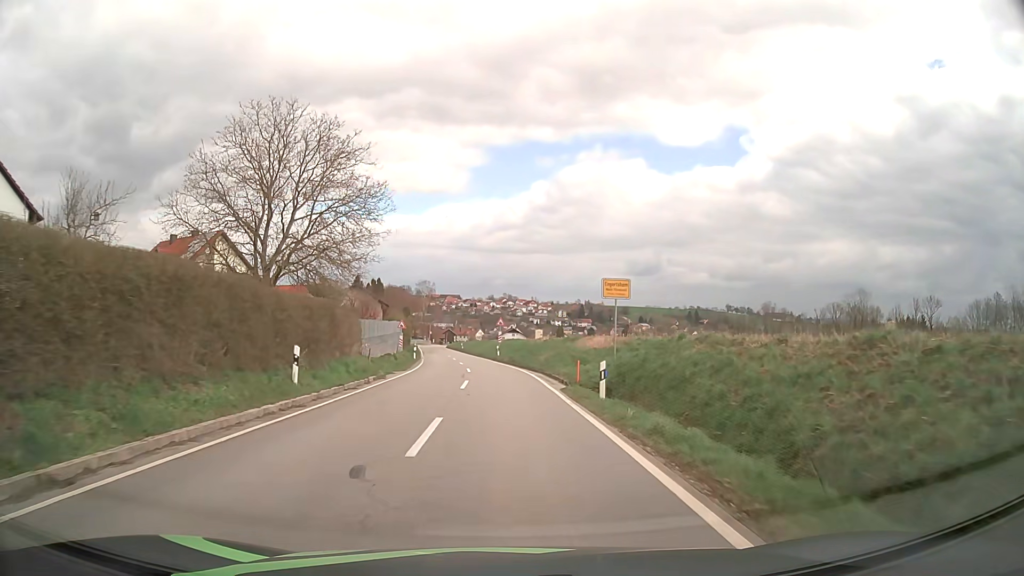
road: tertiary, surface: asphalt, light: Day
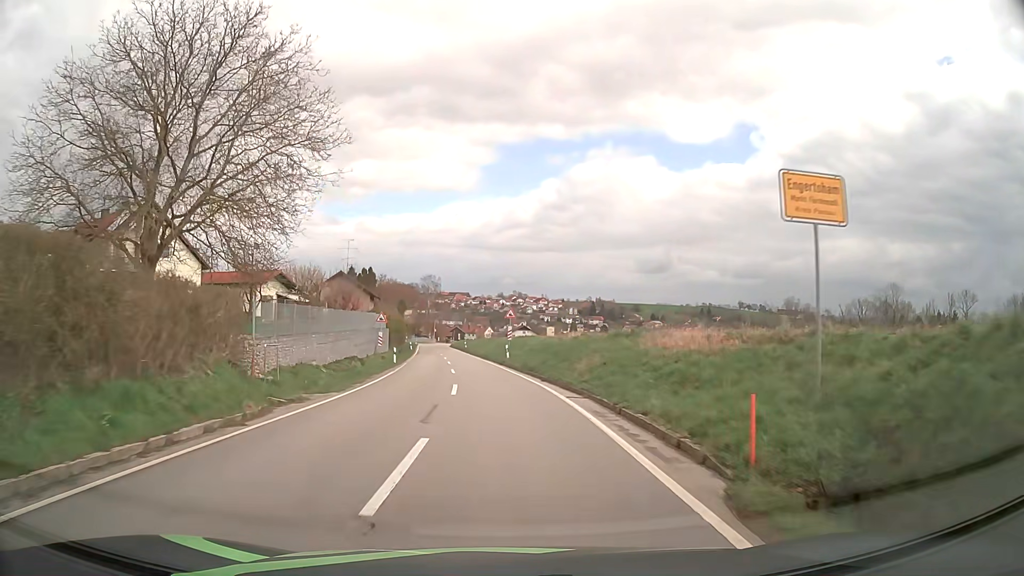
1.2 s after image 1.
(-0.1, +14.6) m; -1°
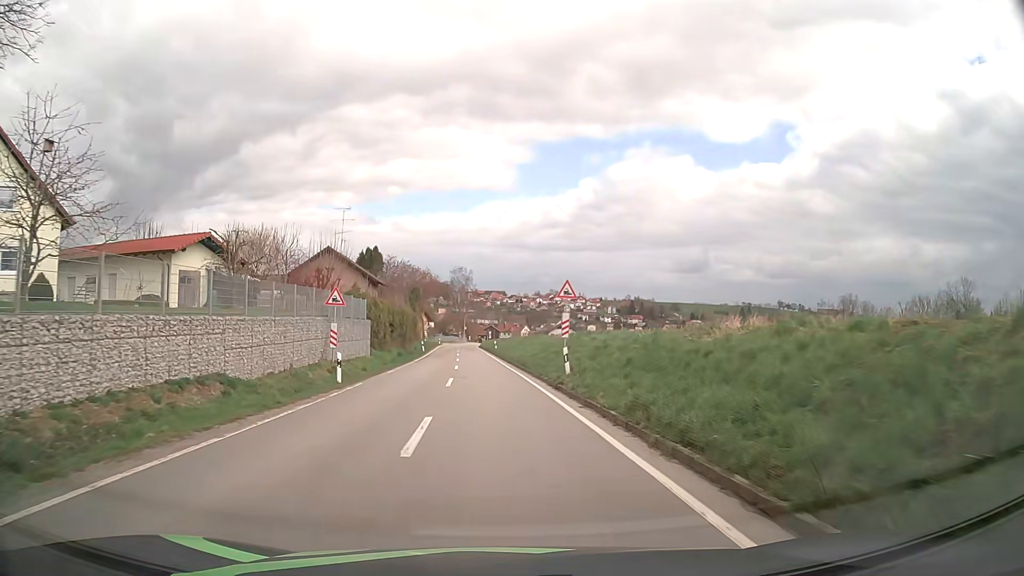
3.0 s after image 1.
(-0.5, +21.2) m; -3°
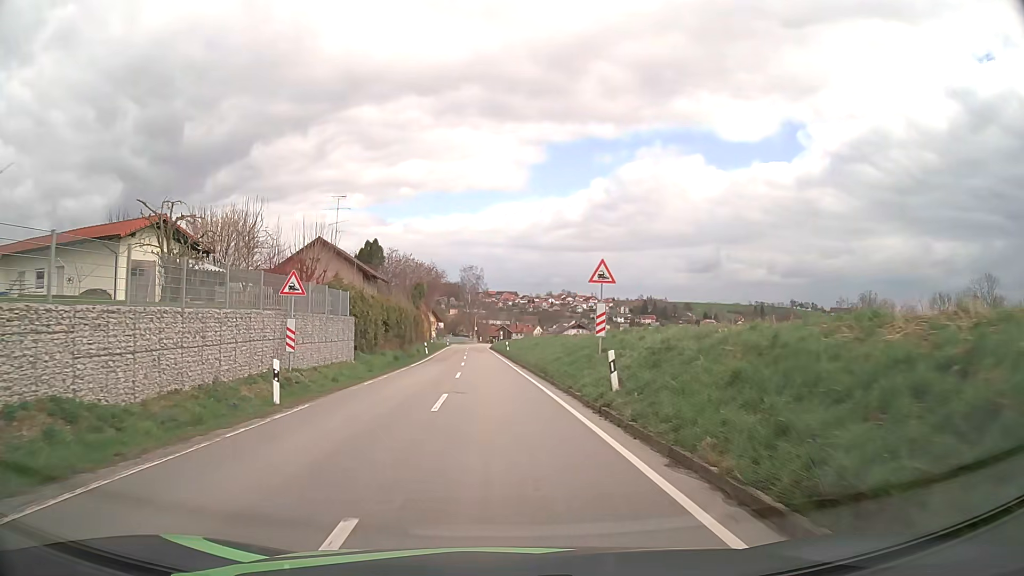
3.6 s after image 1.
(0.0, +6.9) m; -1°
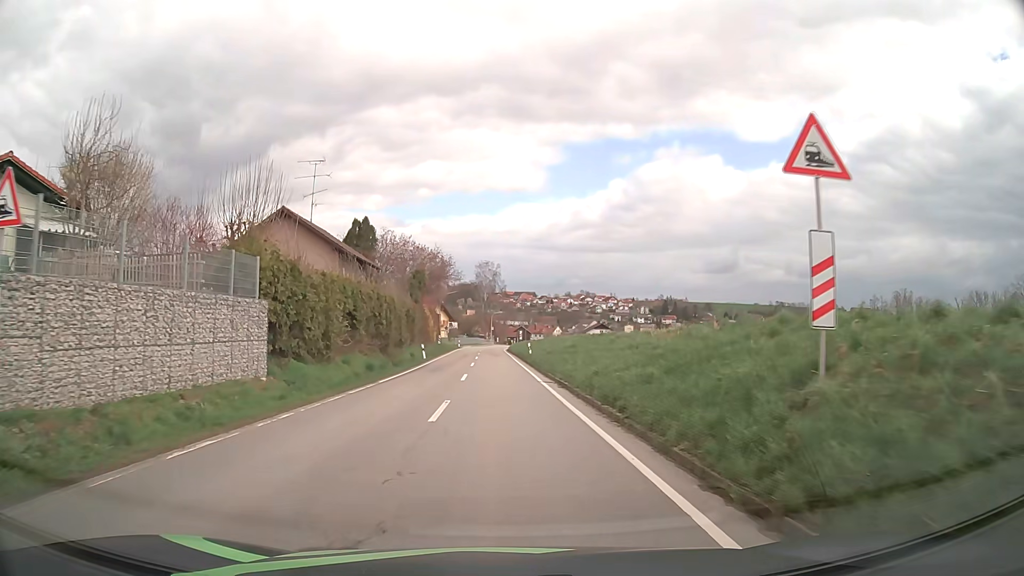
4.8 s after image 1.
(-0.2, +13.5) m; -1°
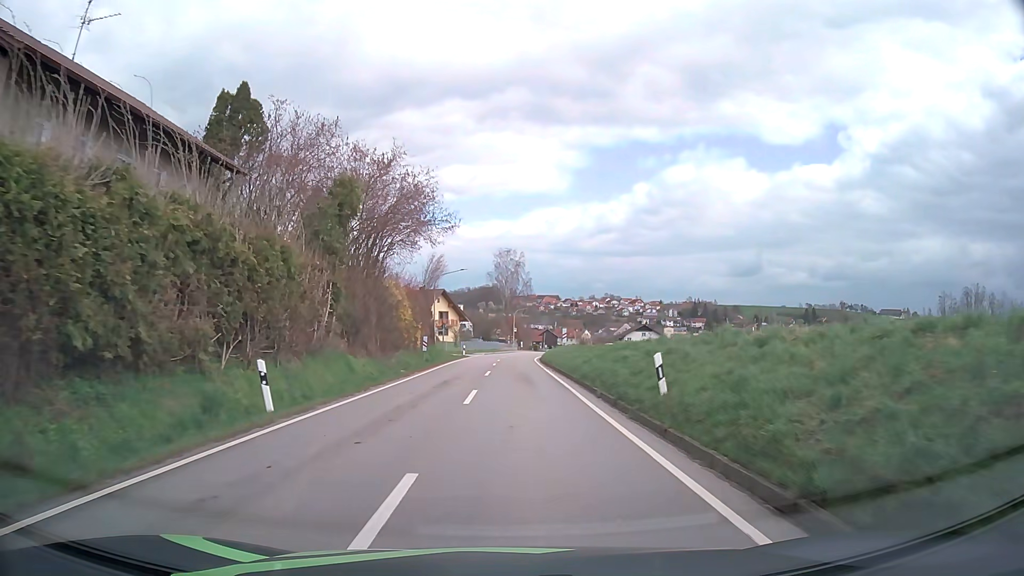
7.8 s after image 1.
(-0.6, +32.7) m; -2°
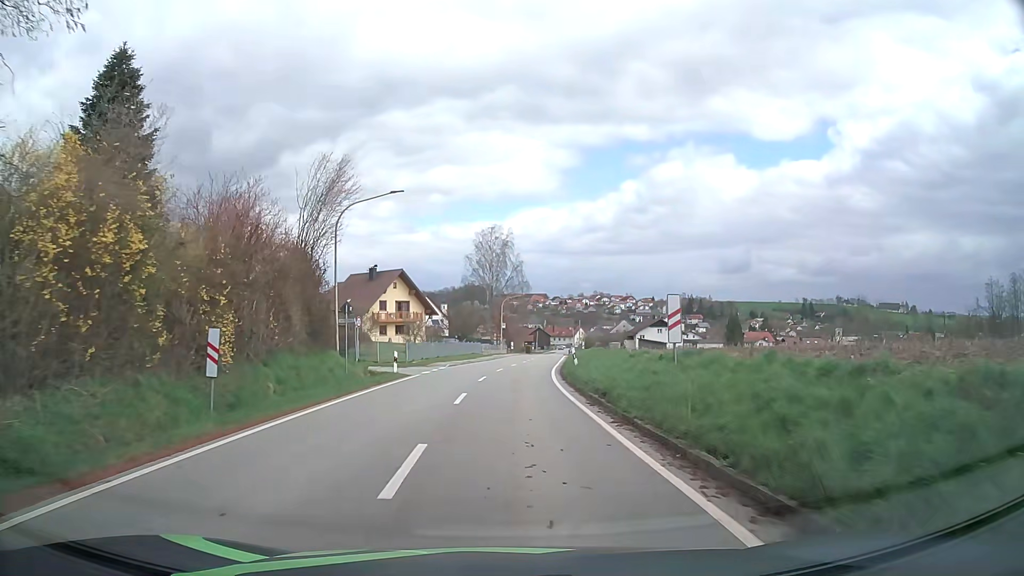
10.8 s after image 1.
(+0.2, +32.3) m; +1°
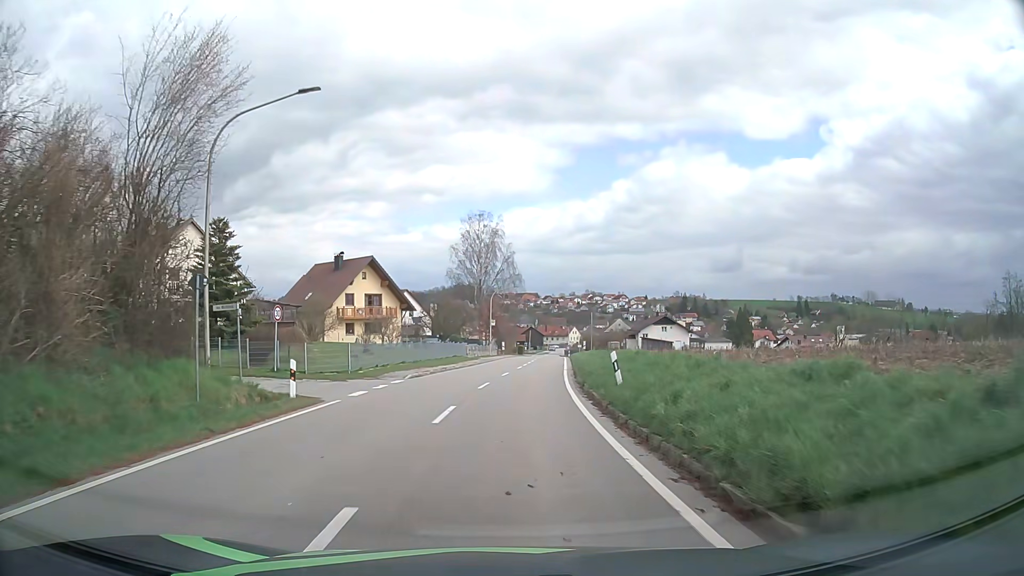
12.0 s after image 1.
(+0.2, +12.4) m; +1°
(0, +10) (0, +20) (+1, +30) (+2, +40) (+3, +50) (+3, +60) (+4, +70) (+5, +80) (+6, +90) (+7, +100) m
